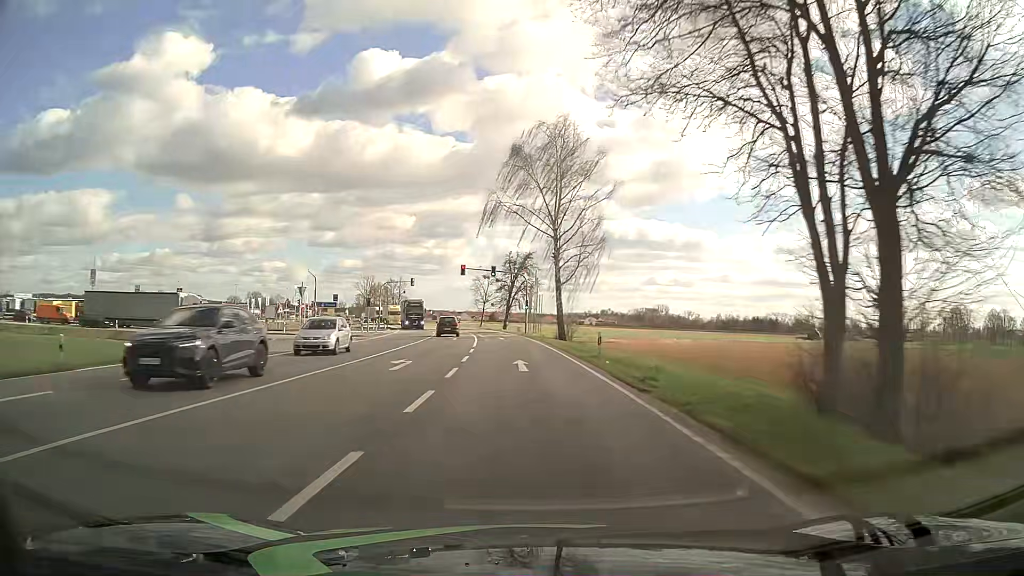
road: primary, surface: asphalt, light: Day
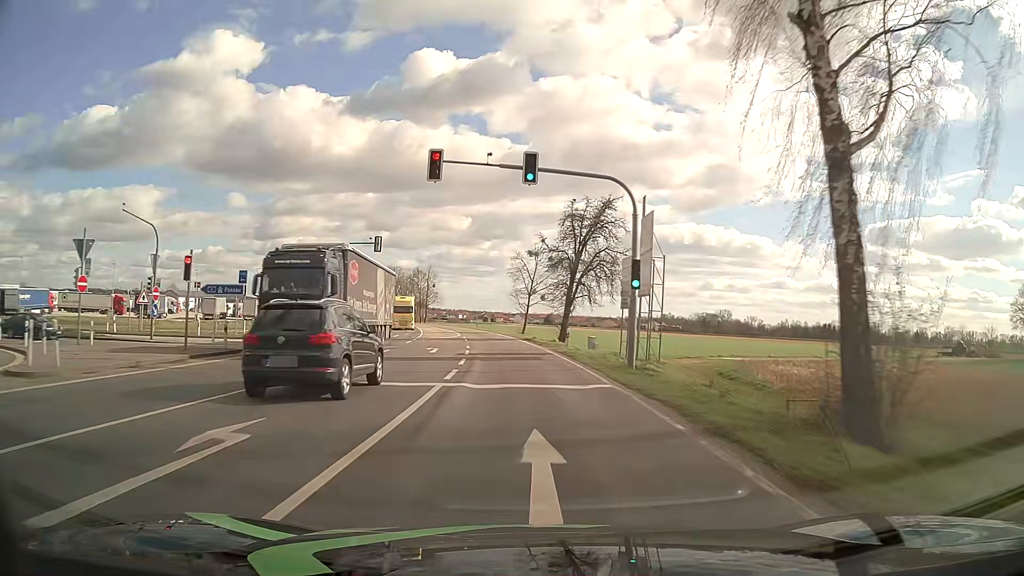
(-1.9, +42.8) m; -5°
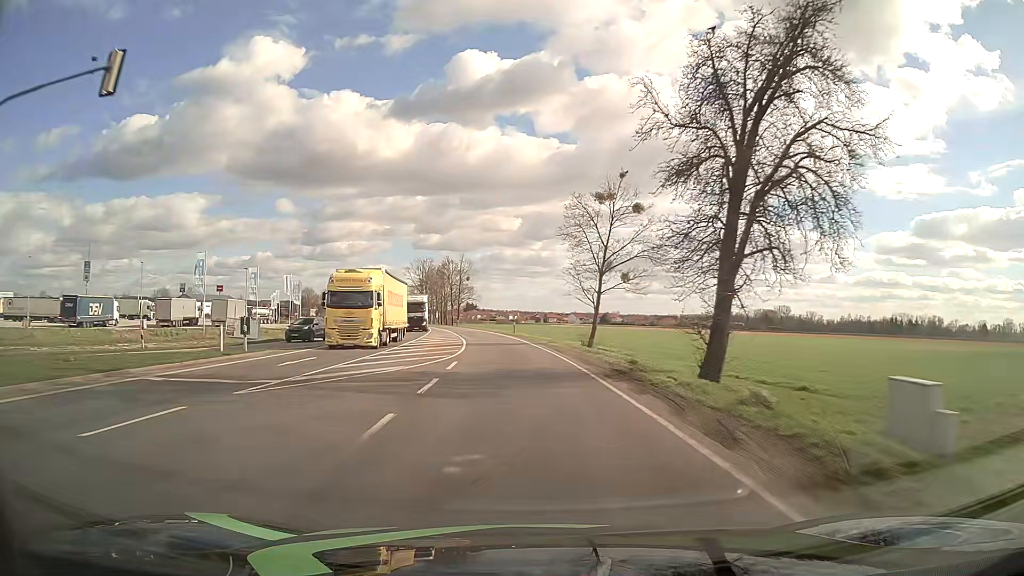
(-1.1, +32.1) m; -4°
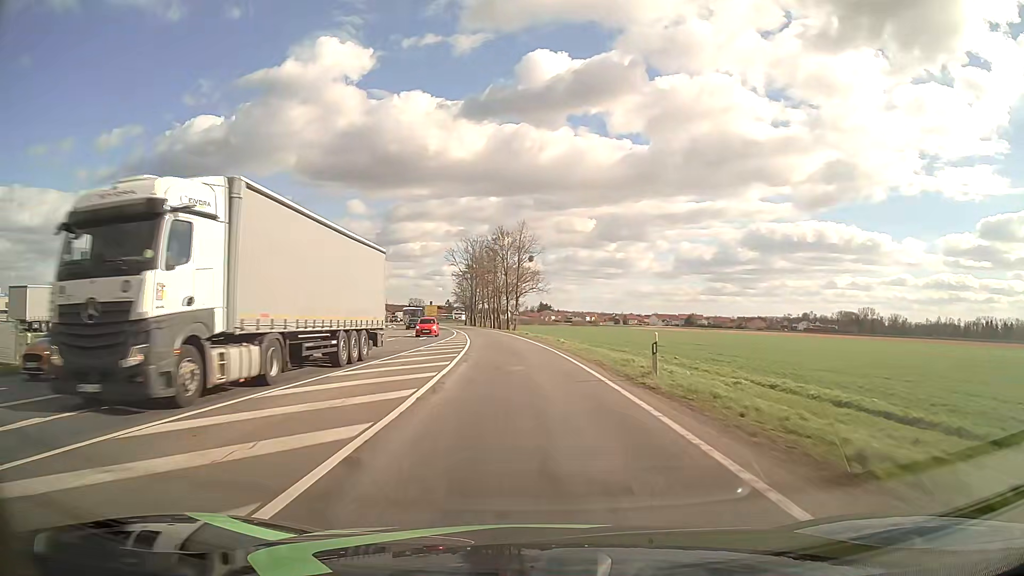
(-2.7, +42.8) m; -7°
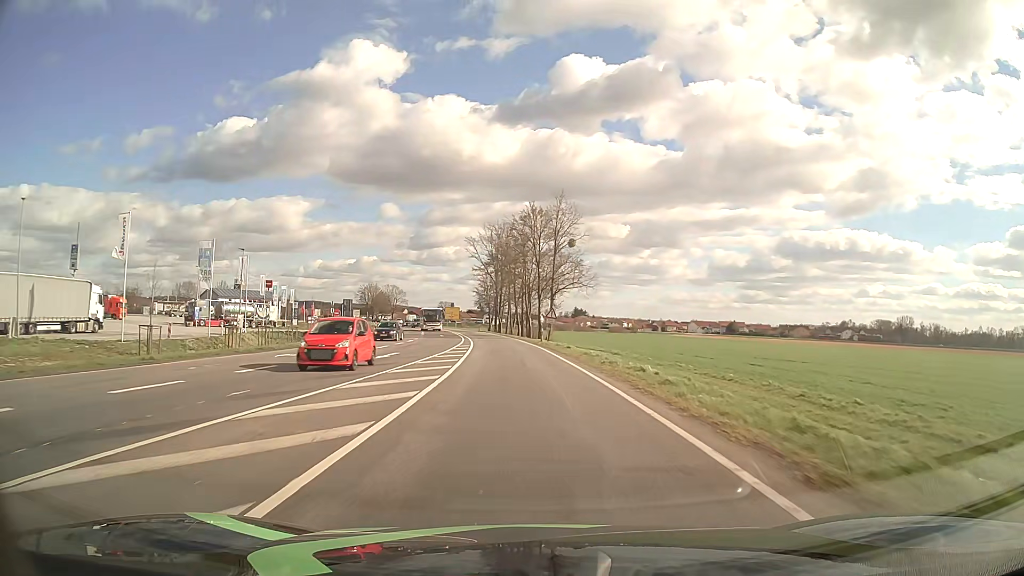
(-0.6, +21.5) m; -3°
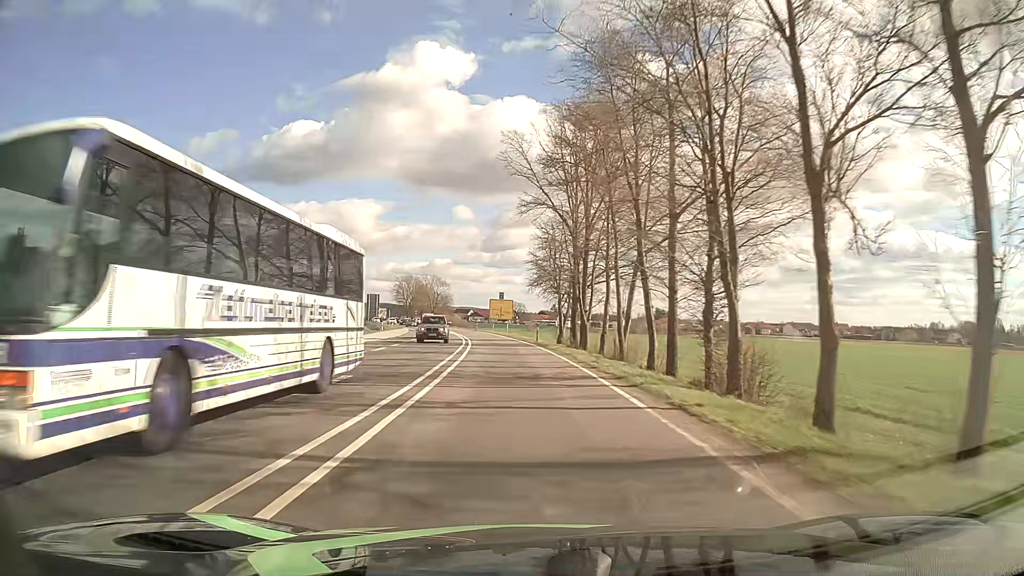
(-3.2, +53.5) m; -6°
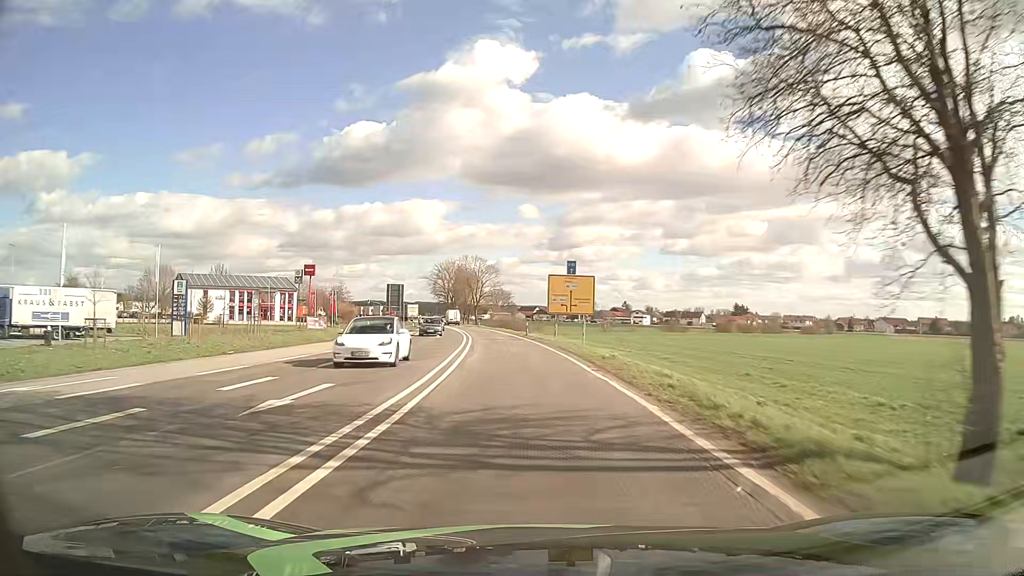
(-2.0, +42.9) m; -6°
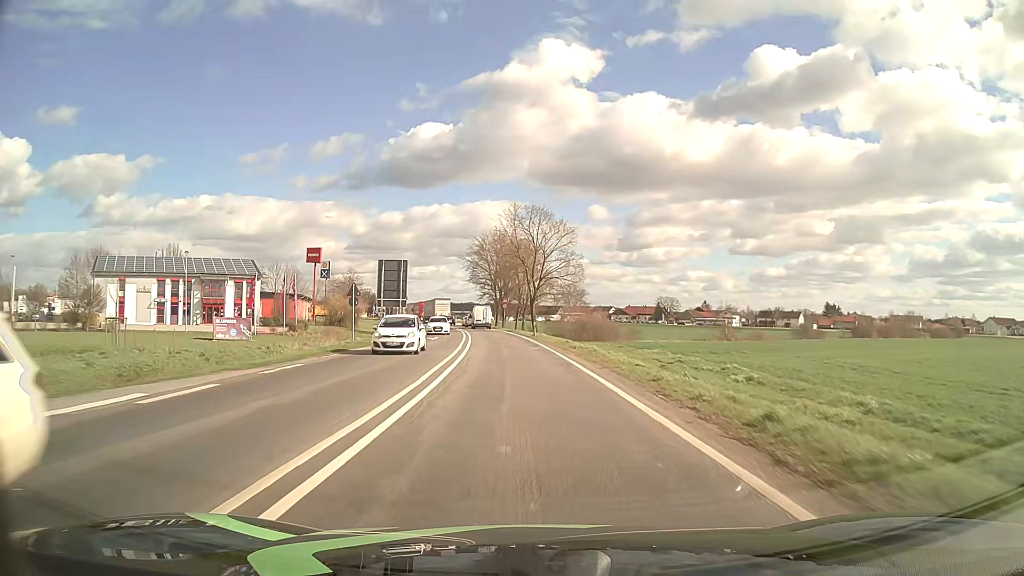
(-2.9, +50.8) m; -6°
